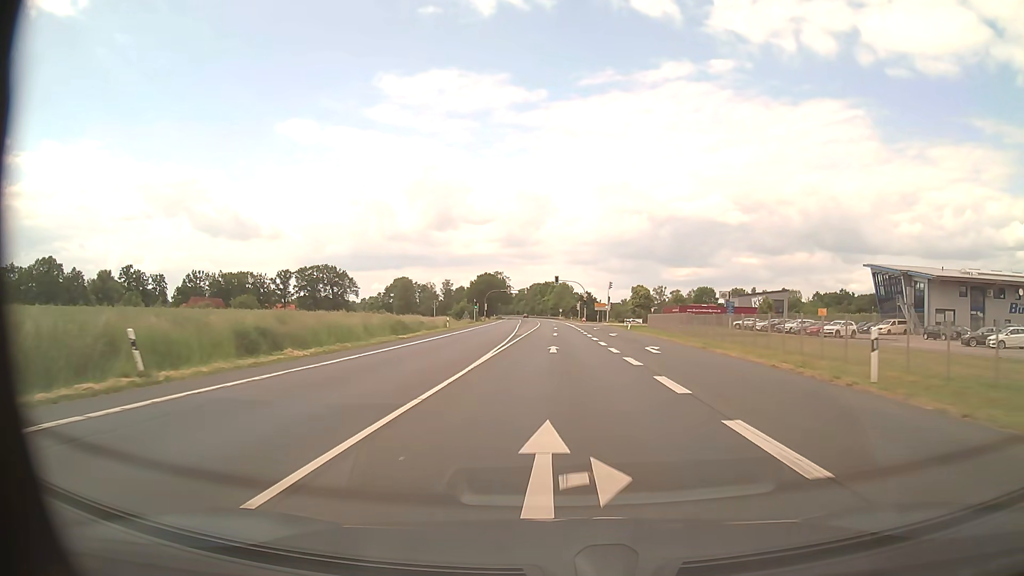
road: primary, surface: asphalt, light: Day
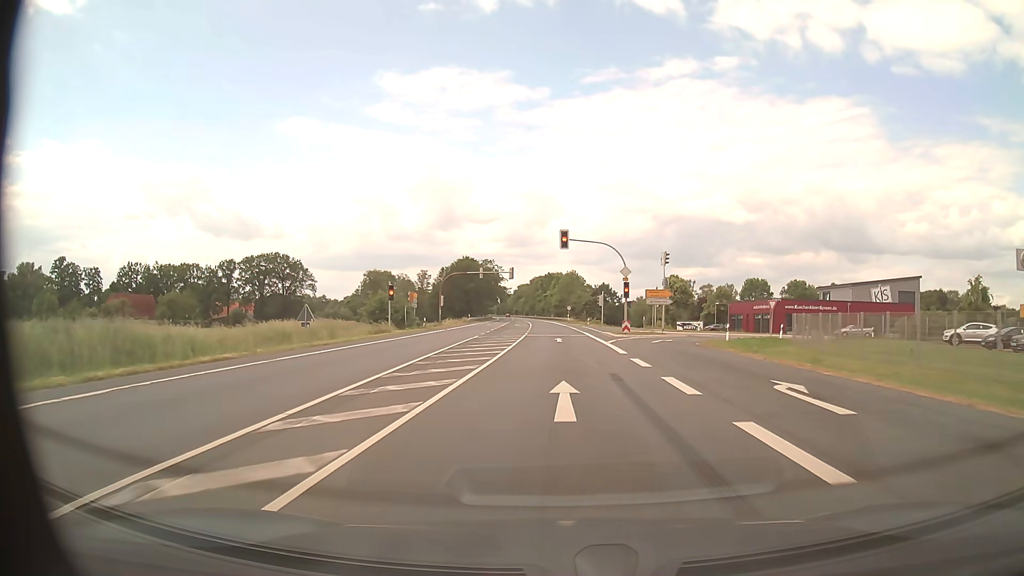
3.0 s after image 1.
(-0.1, +55.4) m; 0°
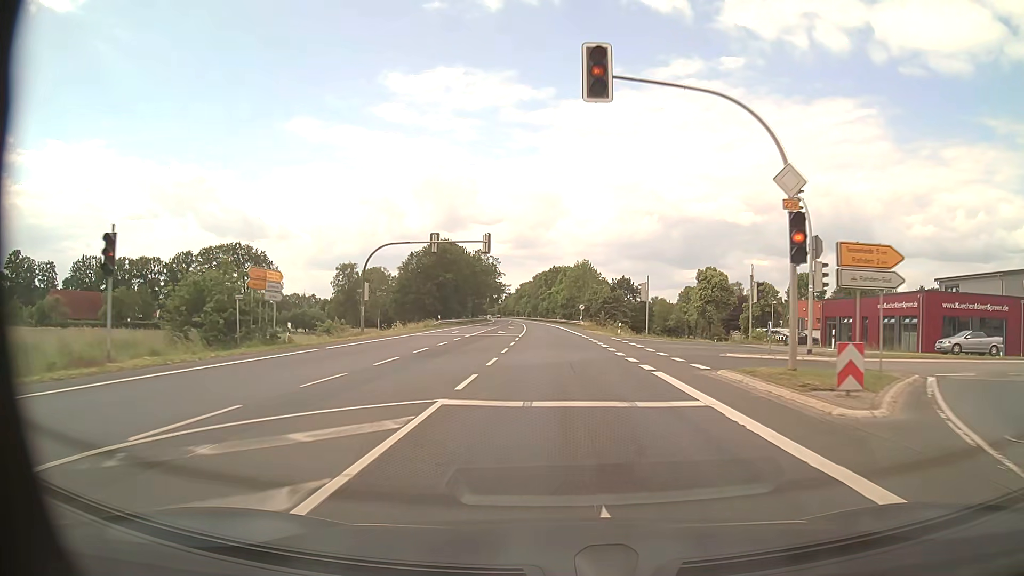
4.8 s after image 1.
(-0.2, +33.2) m; 0°
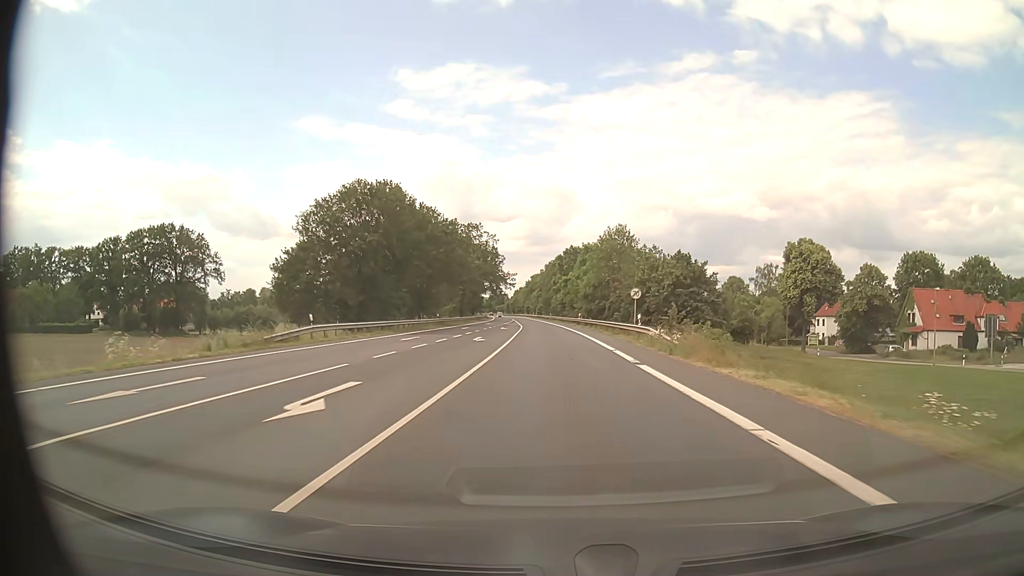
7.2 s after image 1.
(-0.5, +44.3) m; -1°
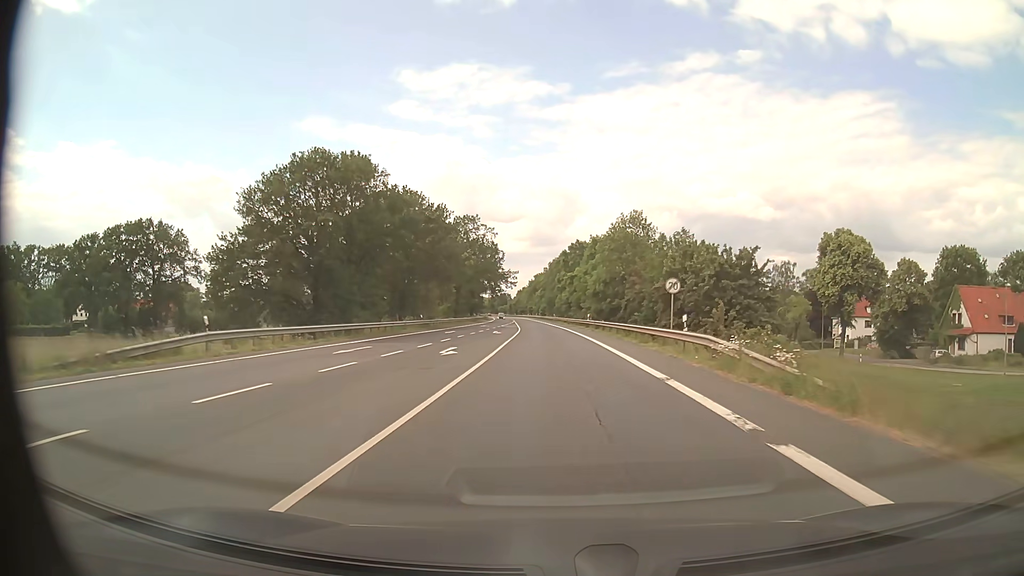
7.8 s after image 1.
(0.0, +11.1) m; 0°
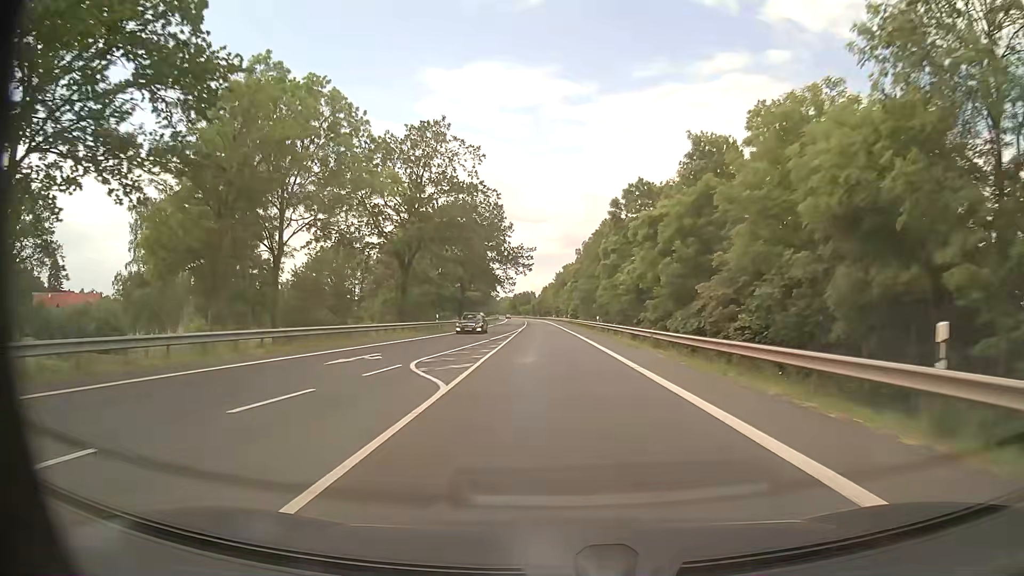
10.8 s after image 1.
(-1.2, +55.5) m; -3°
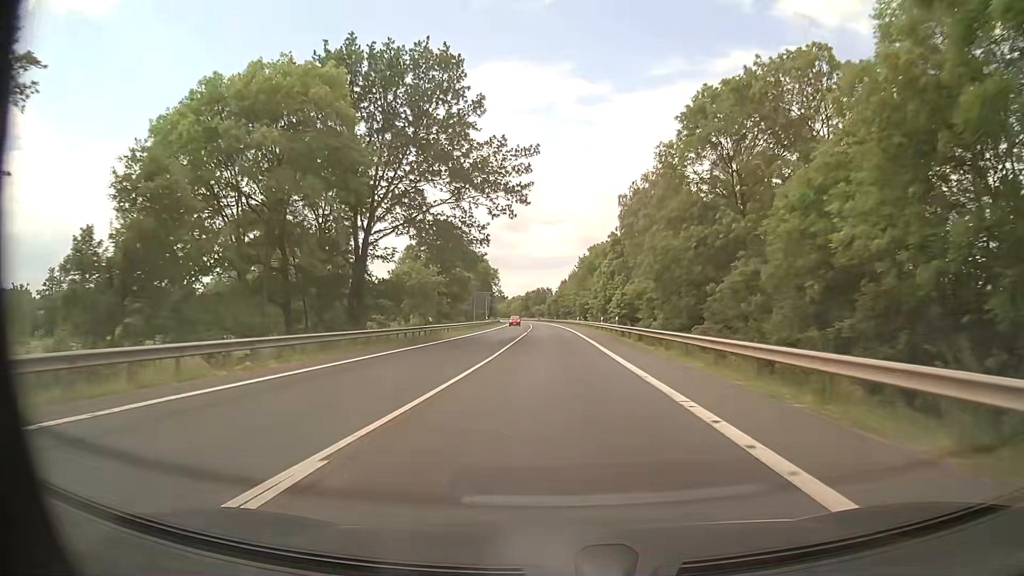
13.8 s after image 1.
(-0.9, +57.3) m; -2°
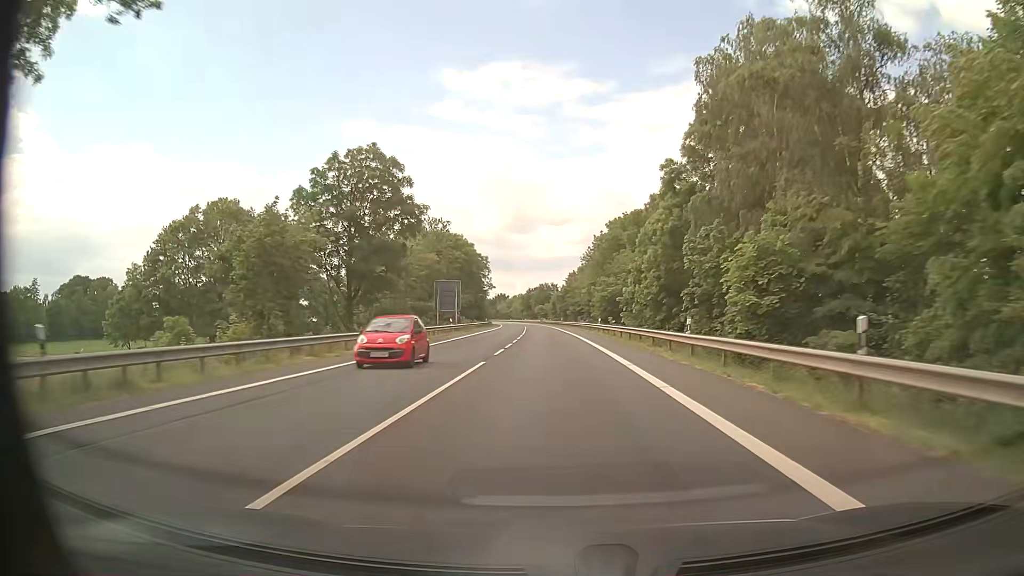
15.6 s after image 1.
(0.0, +37.6) m; 0°
(0, +10) (0, +20) (0, +30) (0, +40) (0, +50) (-1, +60) (-1, +70) (-1, +80) (-2, +90) (-2, +100) m
